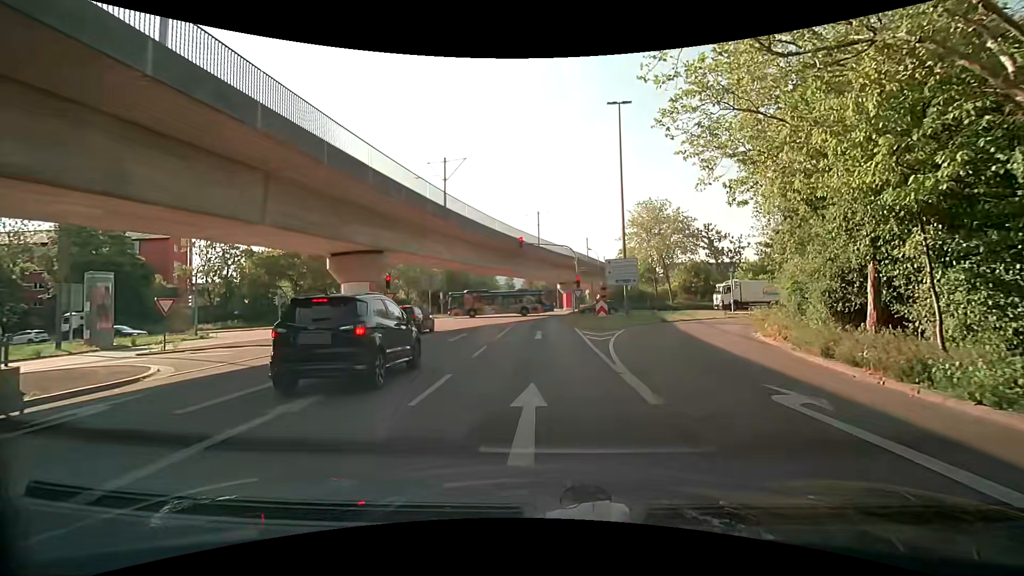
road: tertiary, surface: asphalt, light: Day
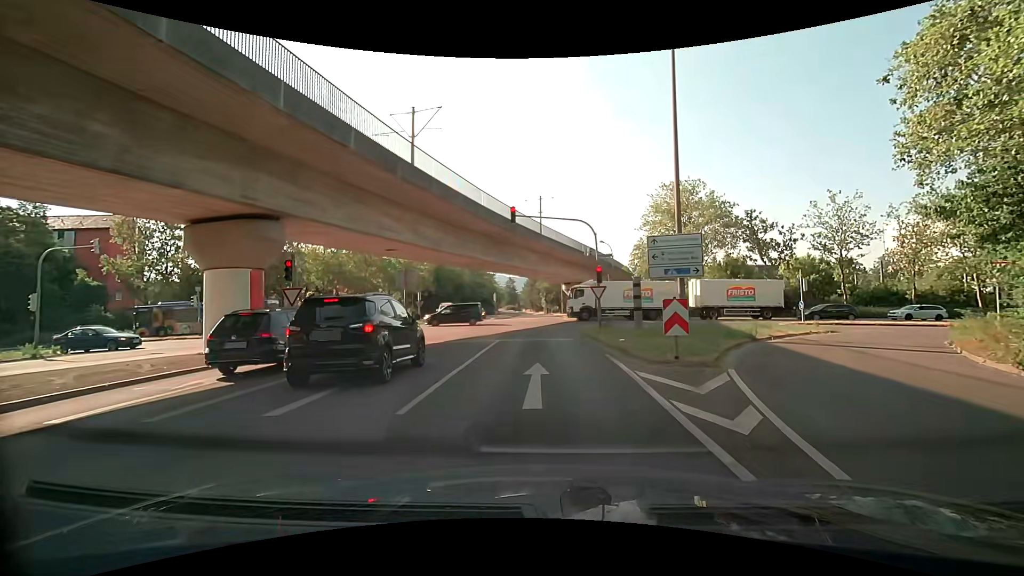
(0.0, +12.4) m; +2°
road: secondary_link
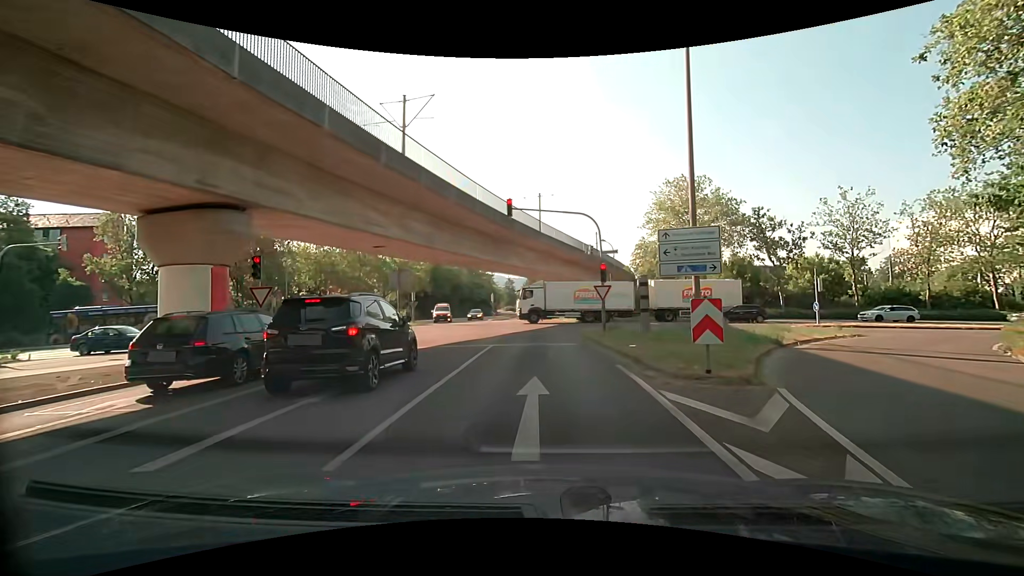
(-0.1, +2.0) m; -1°
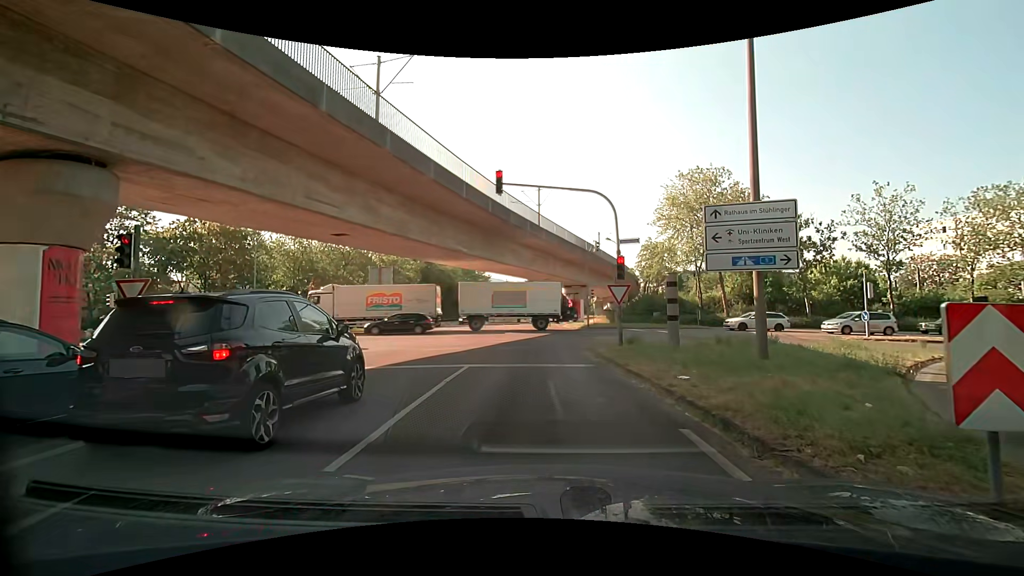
(-0.1, +5.3) m; -1°
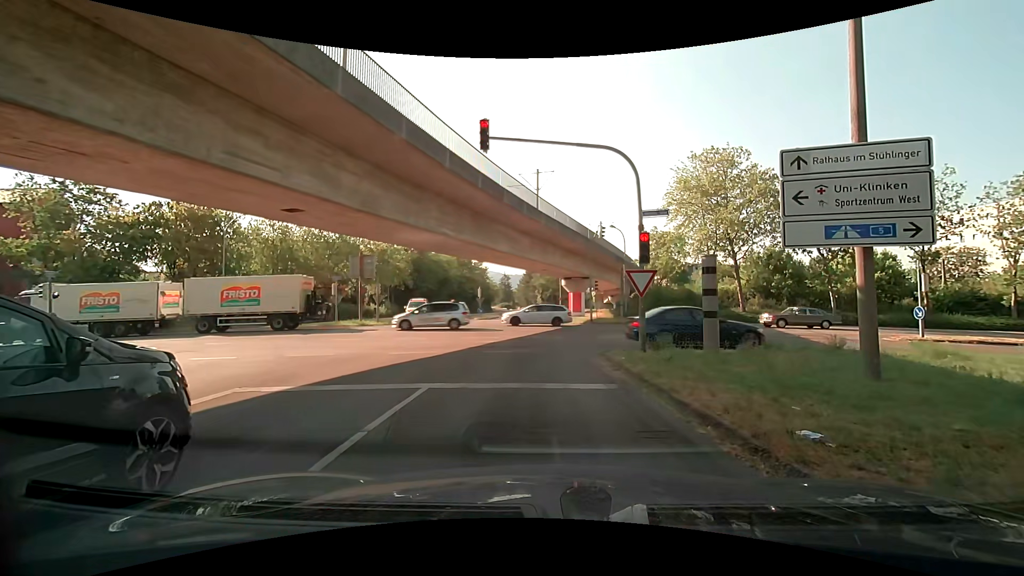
(0.0, +4.1) m; 0°
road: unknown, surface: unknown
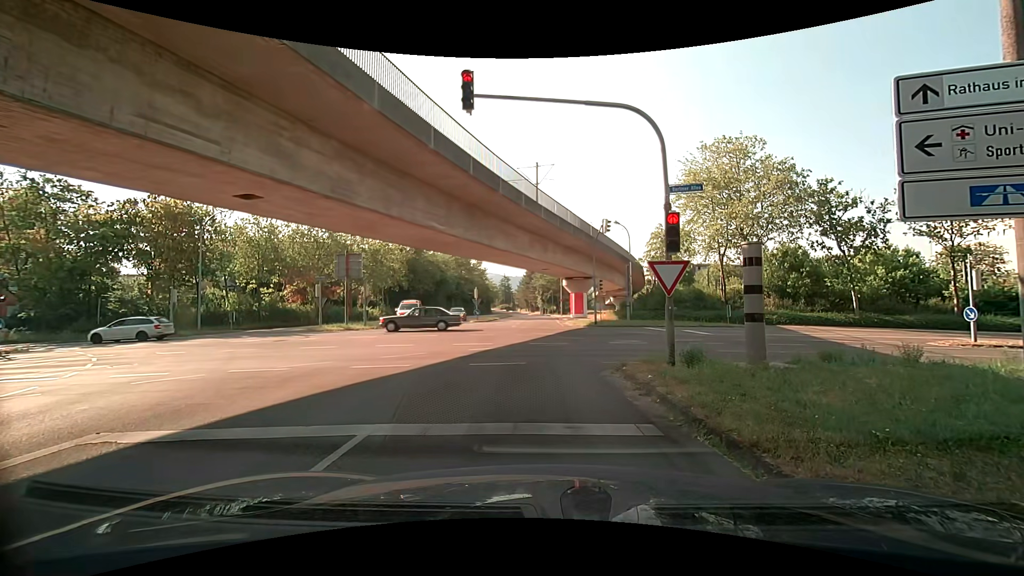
(+0.1, +2.7) m; +2°
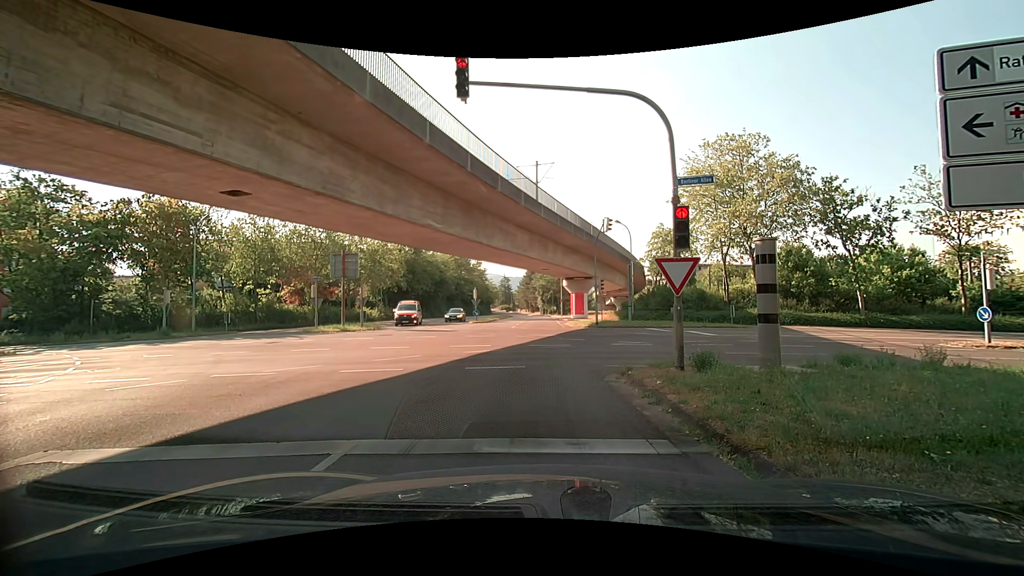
(0.0, +0.7) m; 0°
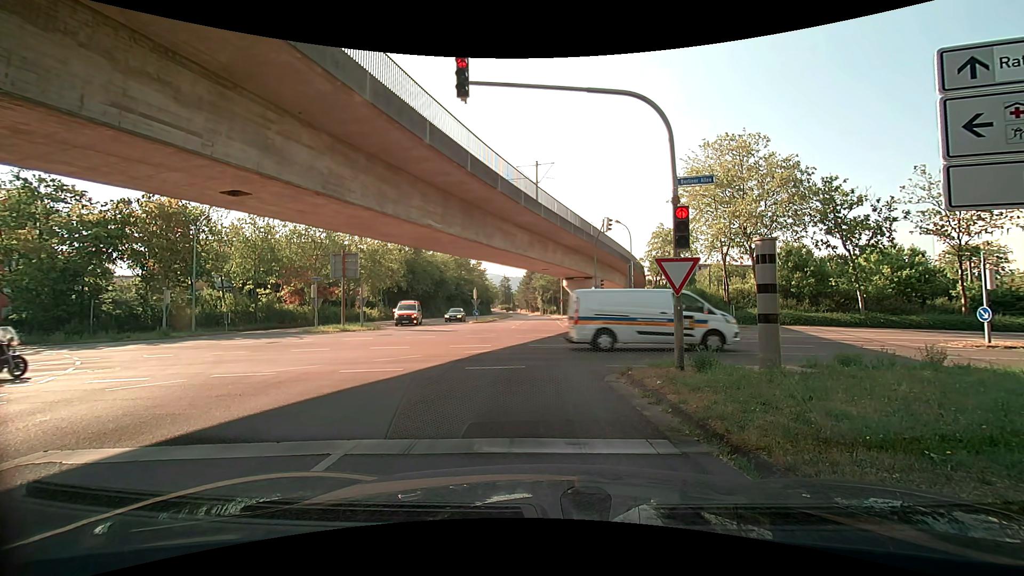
(0.0, 0.0) m; 0°
(-1, +10) (-2, +20) (-2, +30) (-2, +40) (-3, +50) (-3, +60) (-4, +70) (-5, +80) (-5, +90) (-6, +100) m
